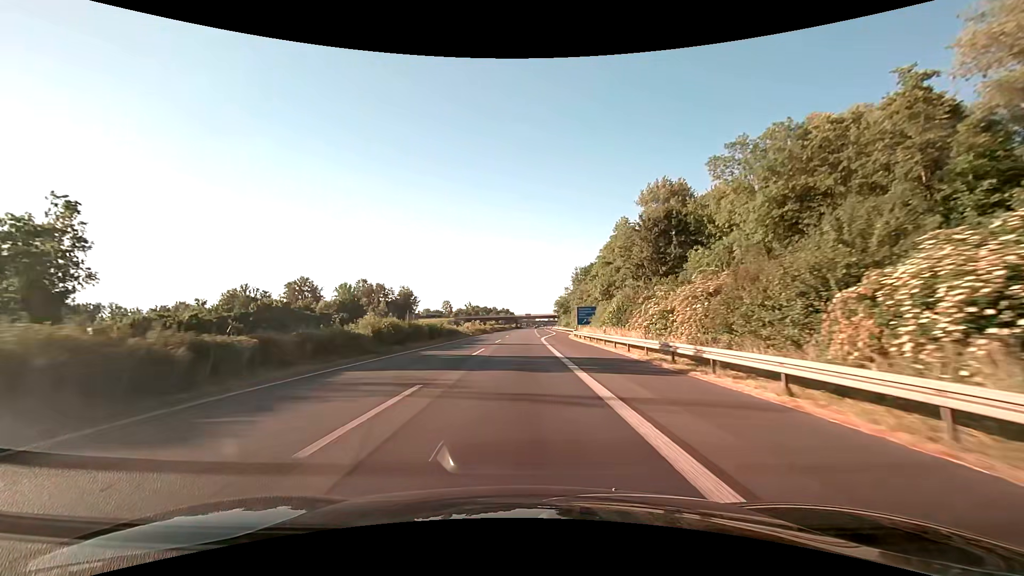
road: motorway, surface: asphalt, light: Day
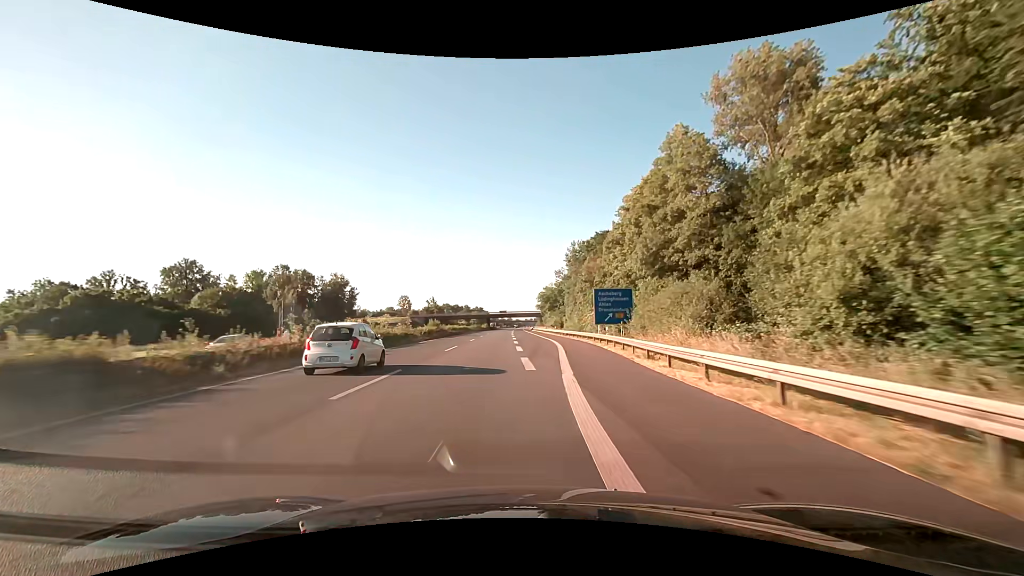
(+0.8, +50.1) m; +3°
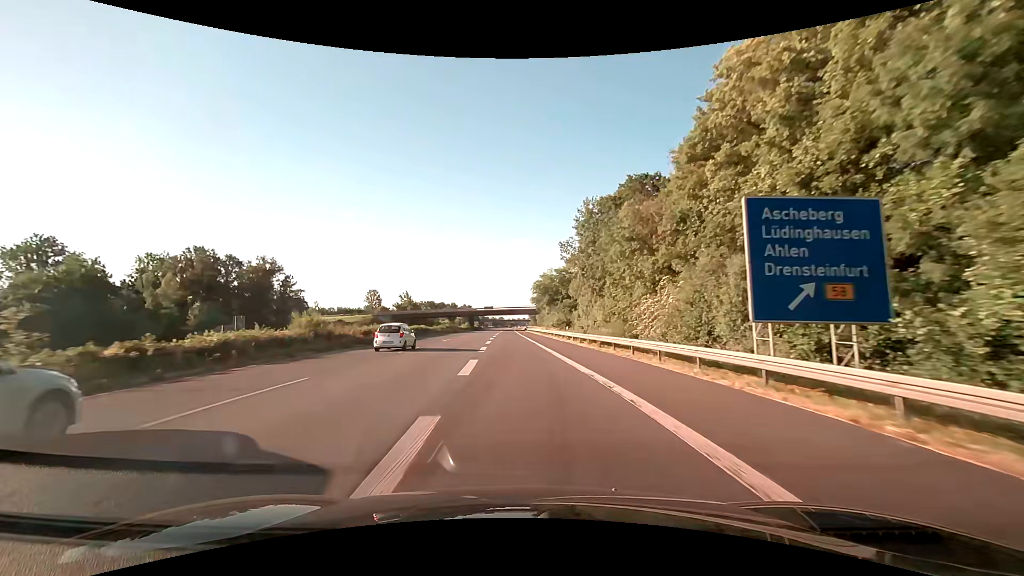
(+0.5, +37.5) m; +1°
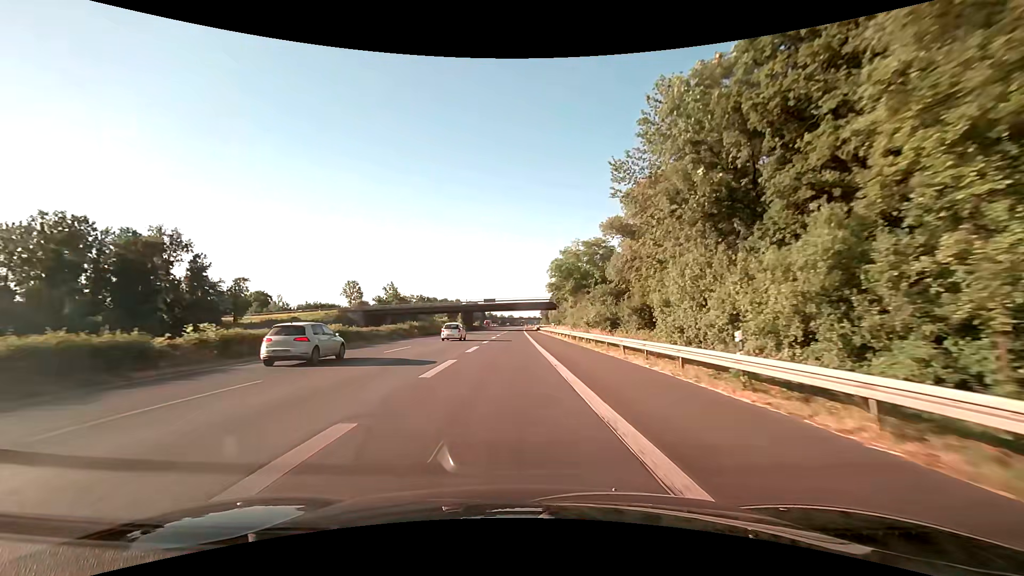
(-0.3, +36.5) m; -1°
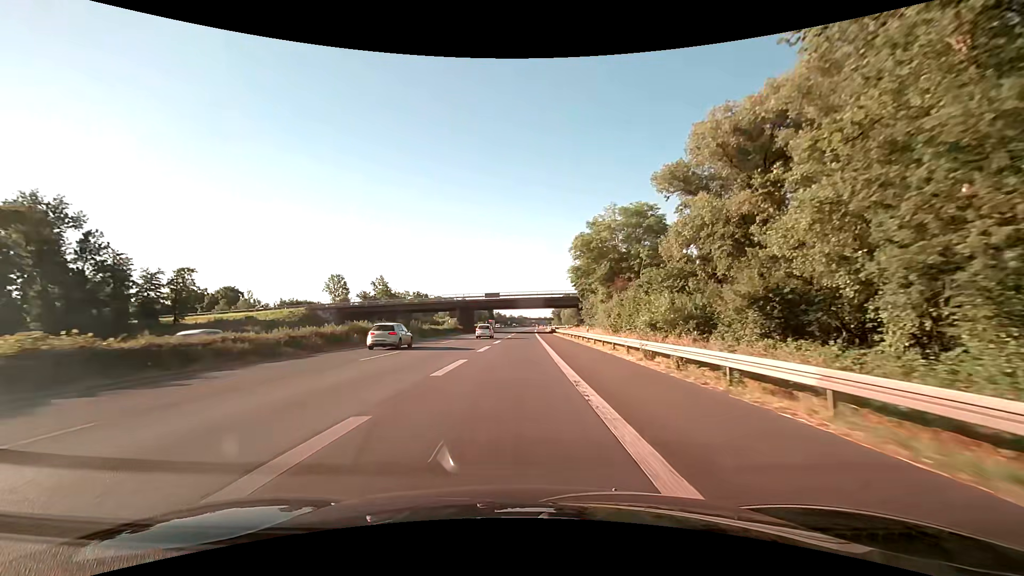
(-0.2, +23.0) m; -1°
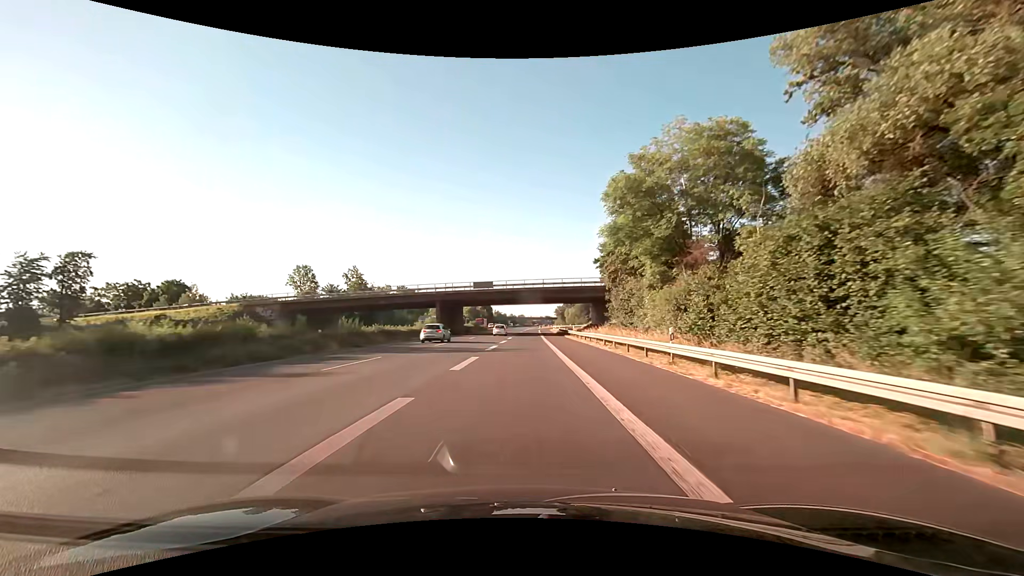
(0.0, +22.4) m; 0°
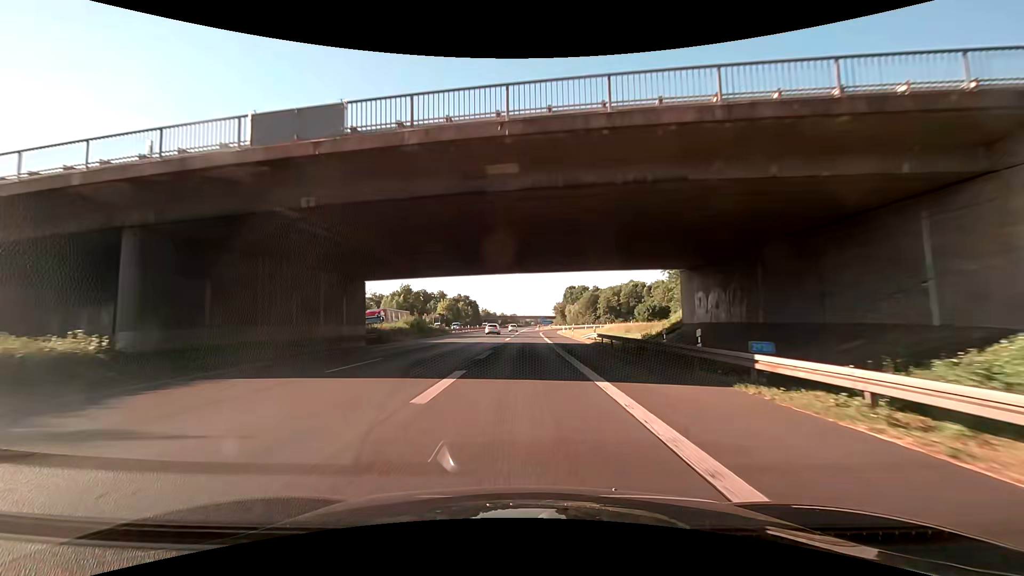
(+0.4, +53.9) m; +1°
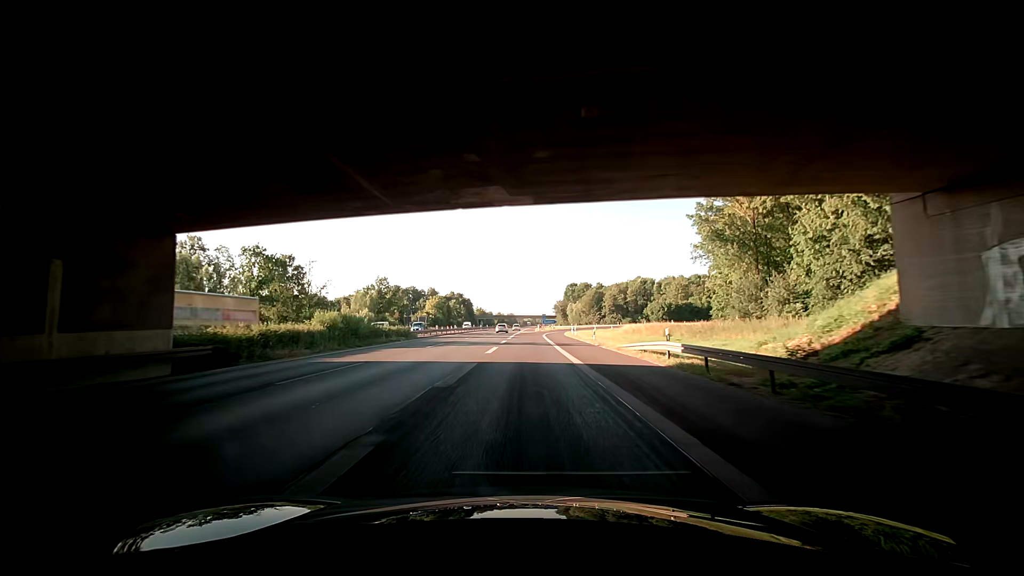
(0.0, +20.7) m; 0°
(0, +10) (0, +20) (+1, +30) (+1, +40) (+1, +50) (+1, +60) (+1, +70) (+2, +80) (+4, +90) (+6, +100) m
